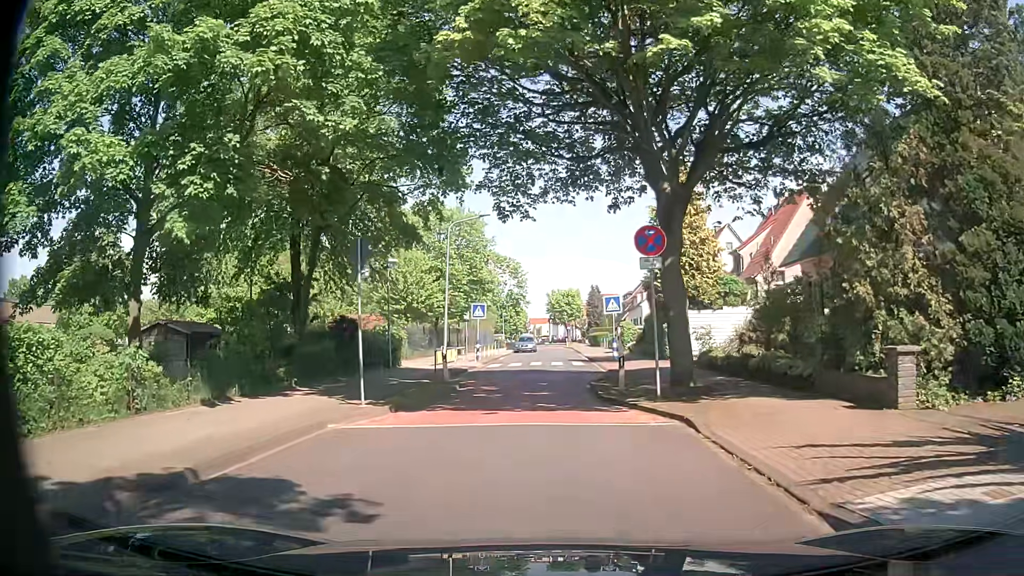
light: Day
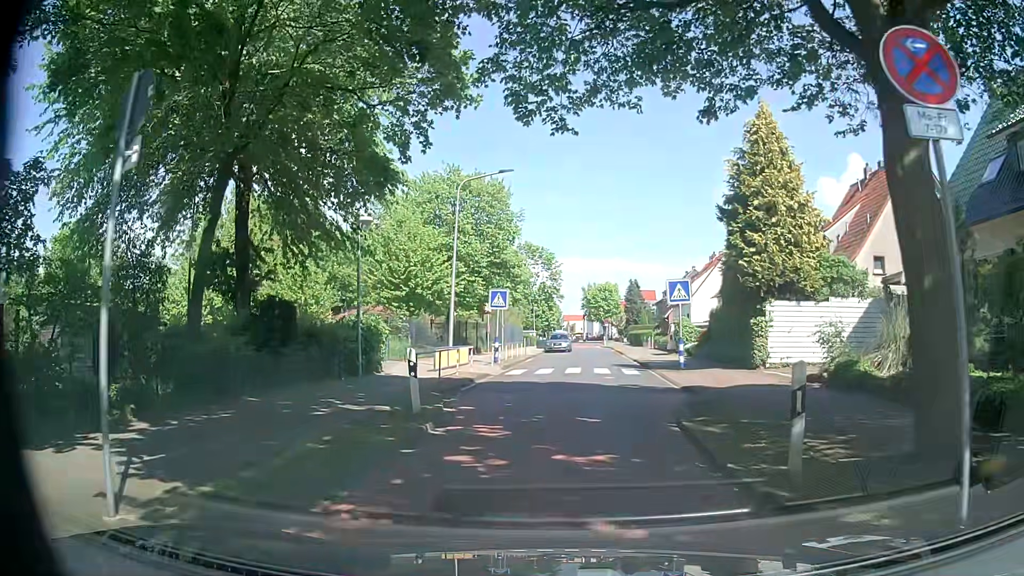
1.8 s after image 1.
(-0.2, +8.7) m; -3°
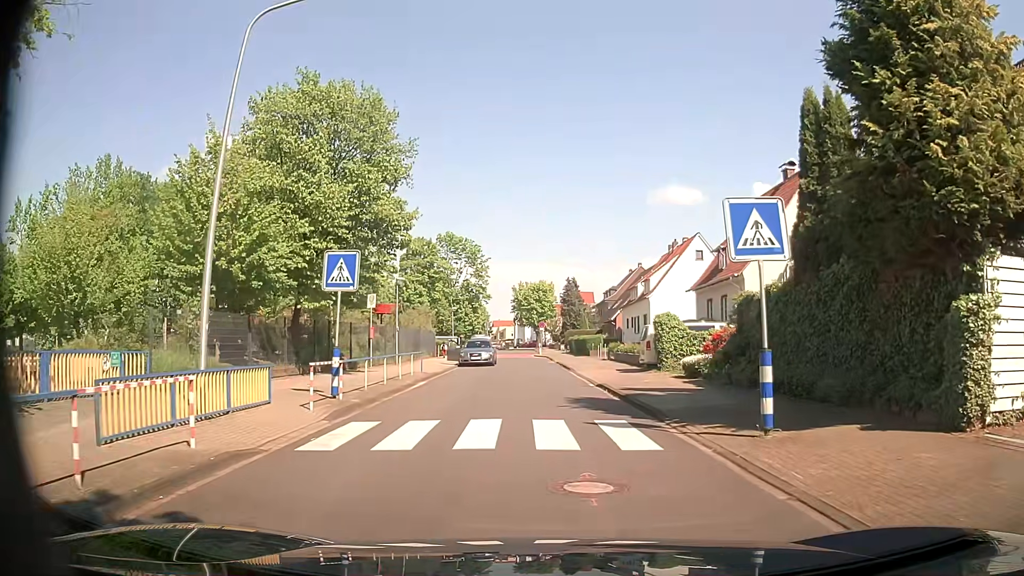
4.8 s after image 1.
(+0.7, +14.7) m; +7°
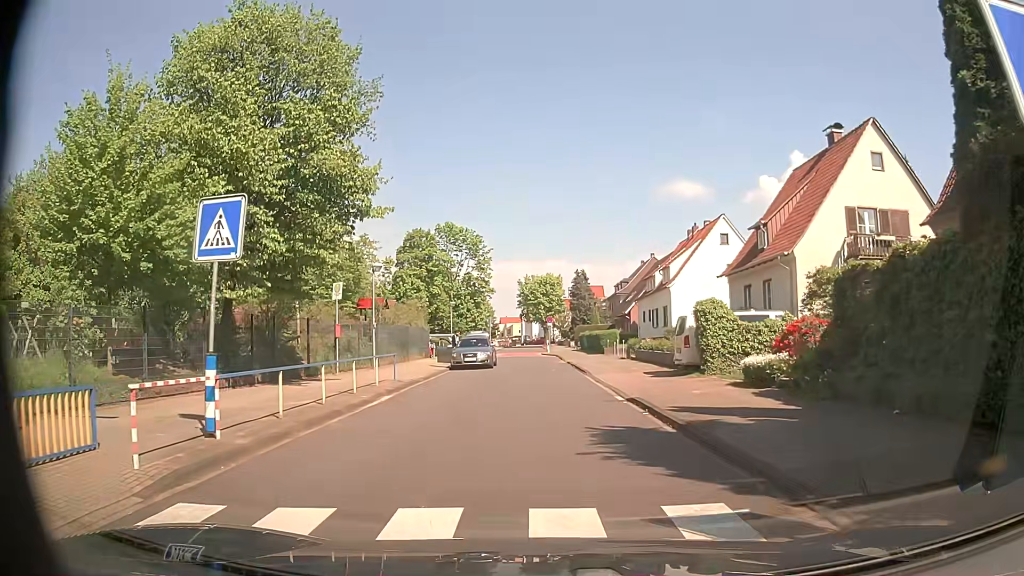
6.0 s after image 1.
(-0.2, +6.0) m; -2°
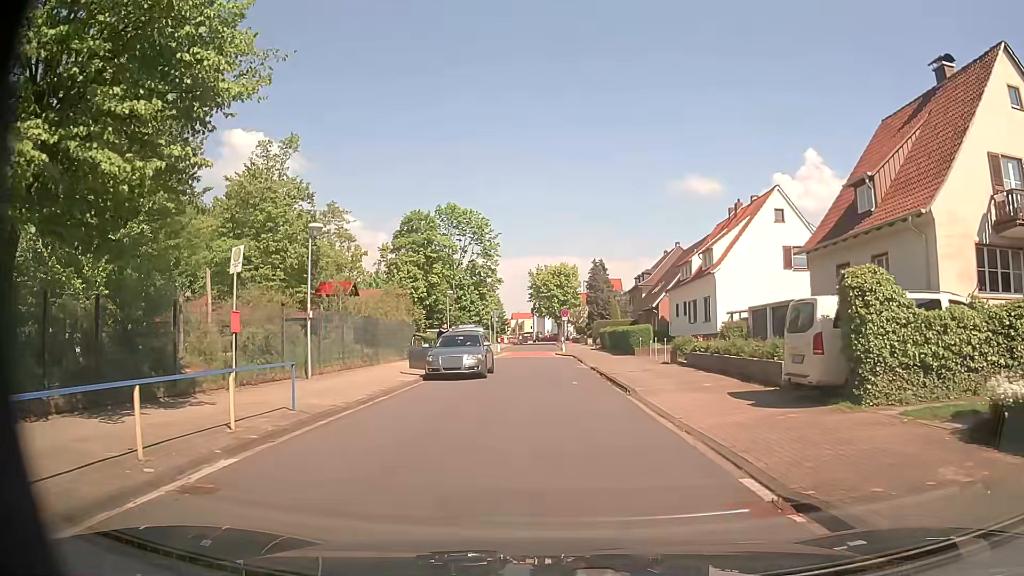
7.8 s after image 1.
(-0.2, +9.4) m; -3°
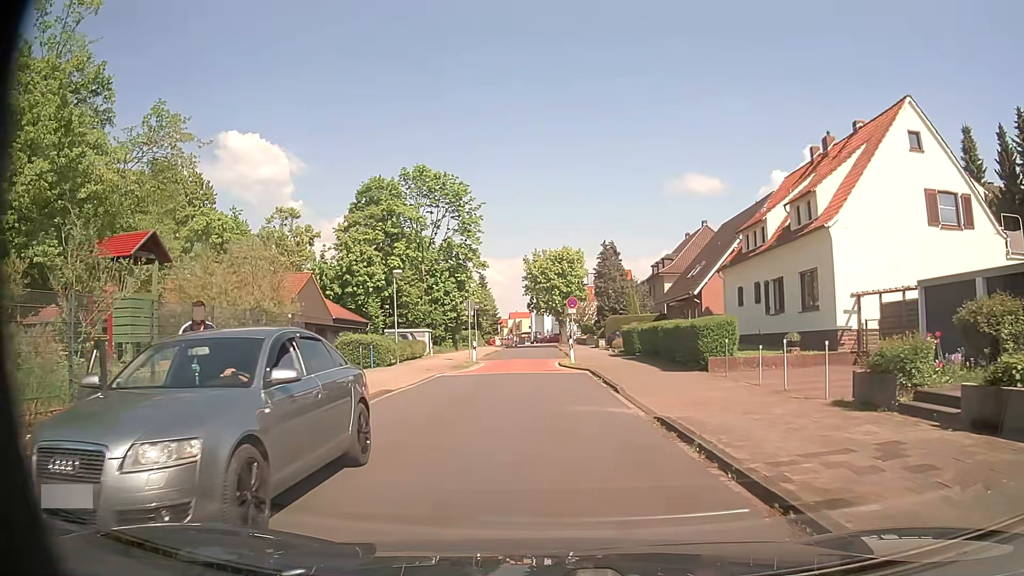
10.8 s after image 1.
(+0.4, +16.7) m; +1°
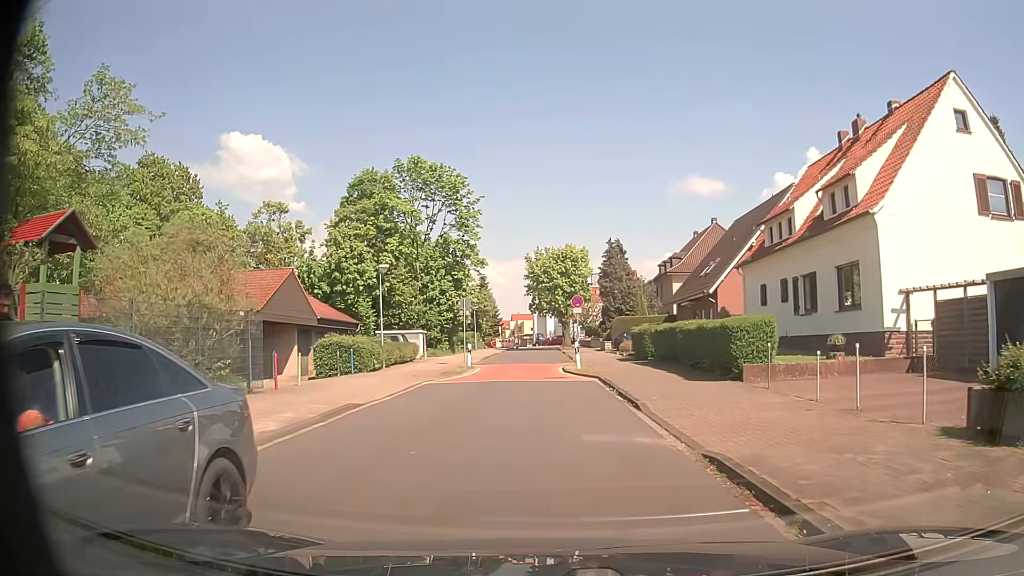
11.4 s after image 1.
(0.0, +3.3) m; -1°
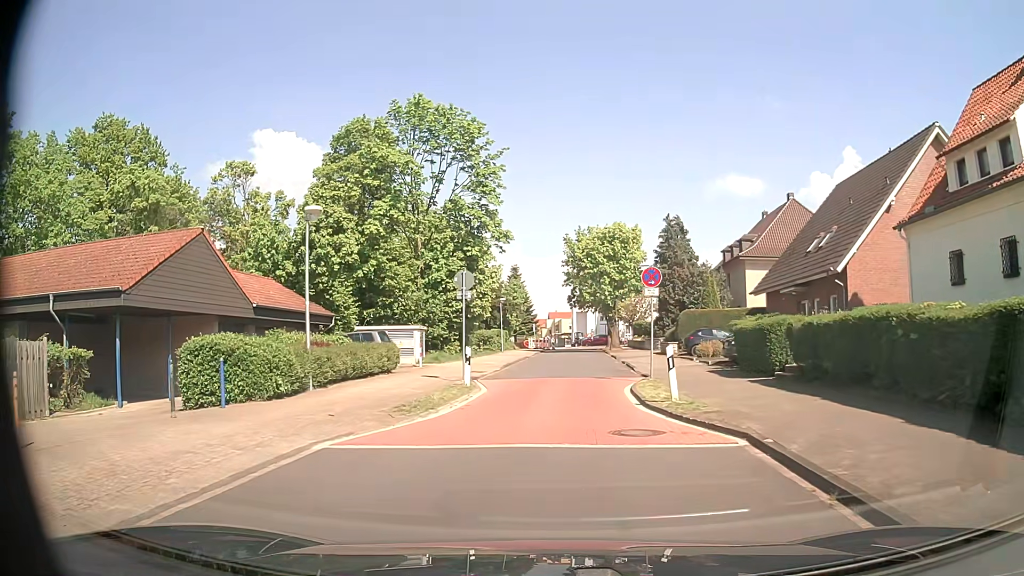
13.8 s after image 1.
(-0.2, +13.0) m; -2°
